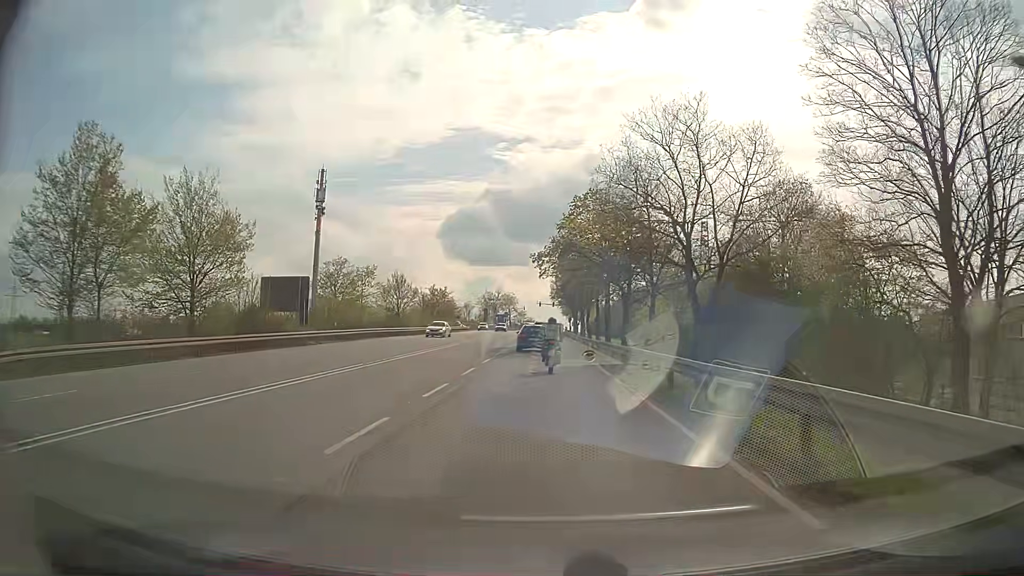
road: secondary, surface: asphalt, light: Day
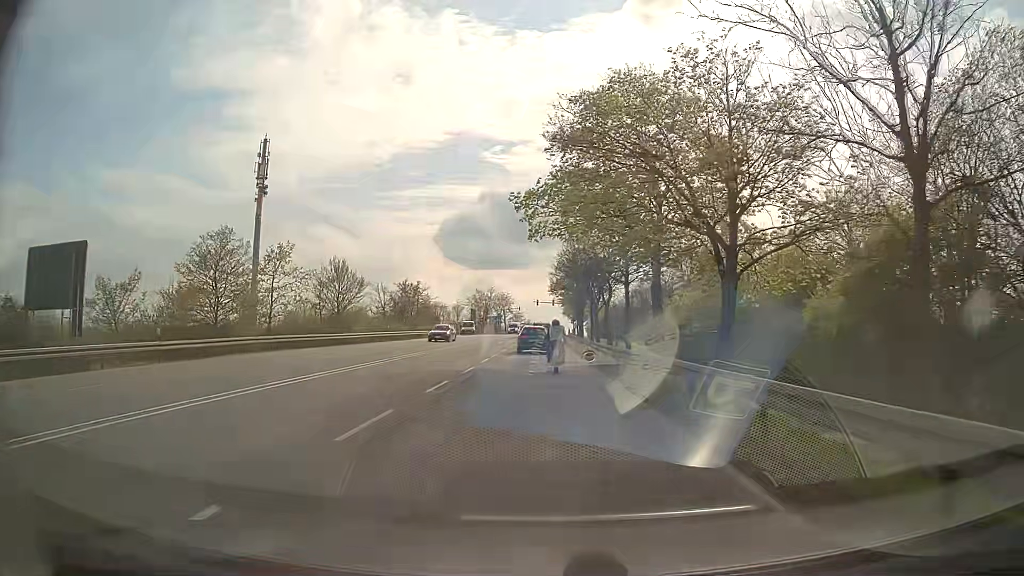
(-0.1, +23.2) m; 0°
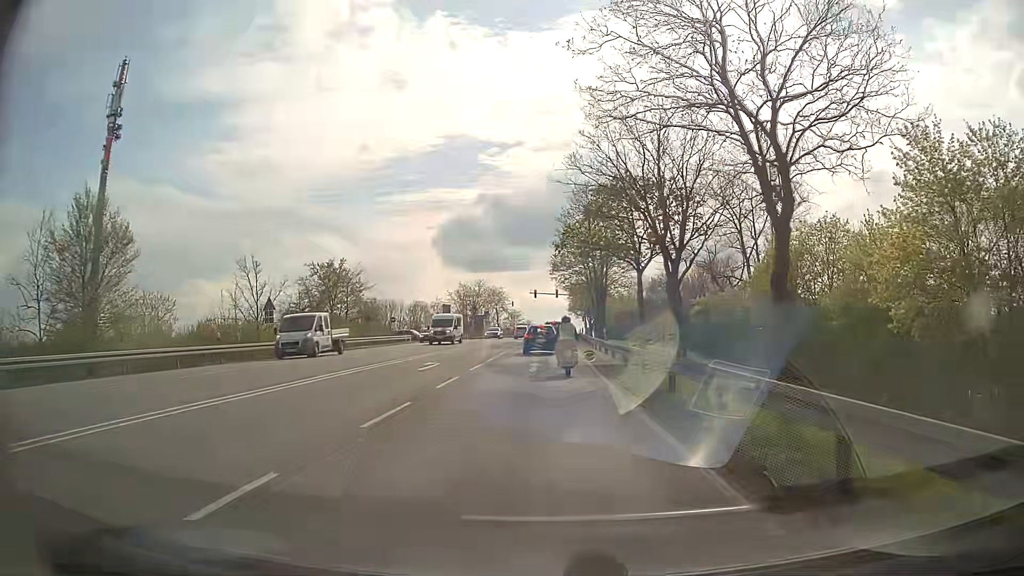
(-0.2, +34.6) m; 0°
